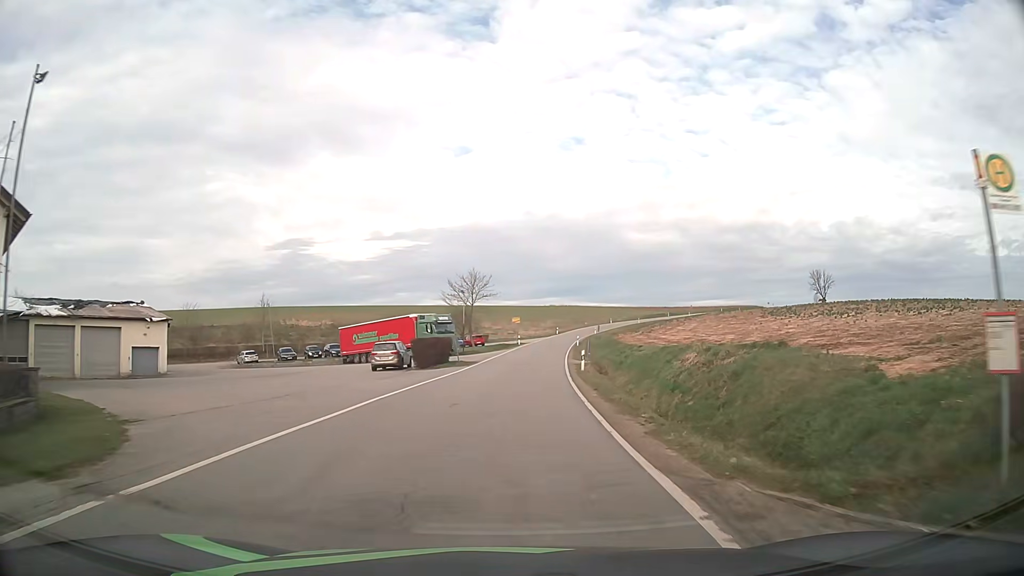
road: tertiary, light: Day
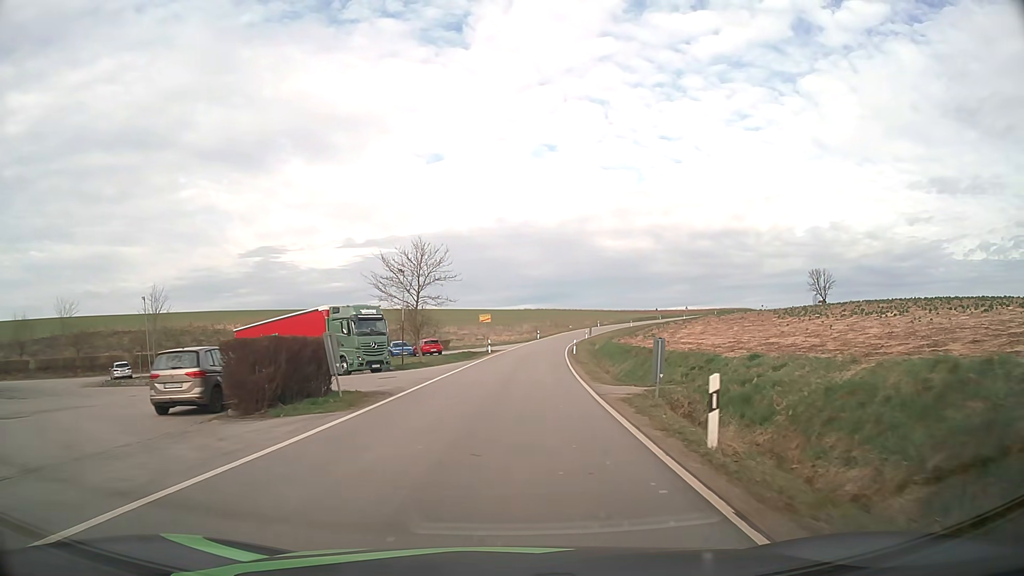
(+0.3, +22.5) m; +2°
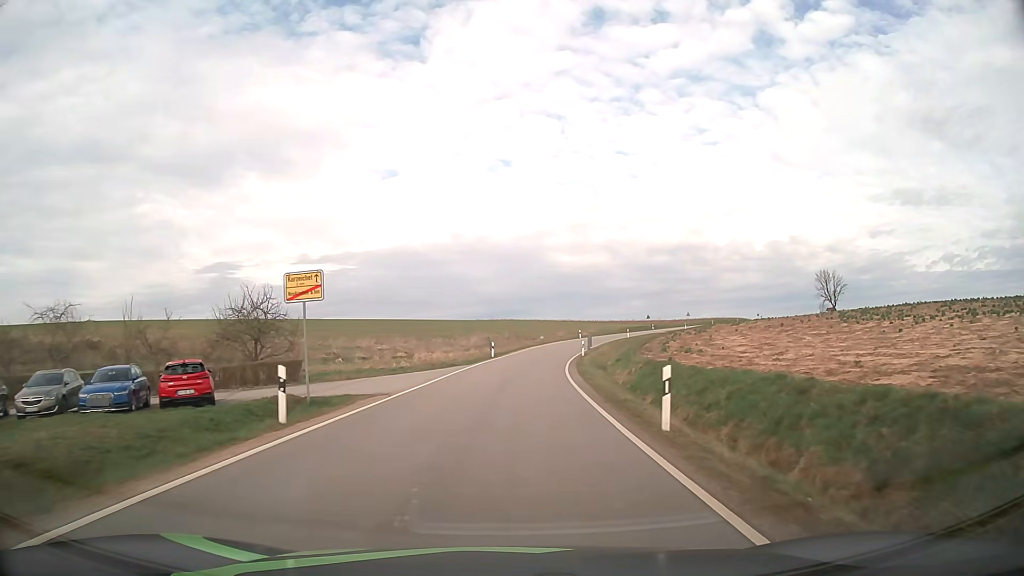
(+1.8, +39.6) m; +4°
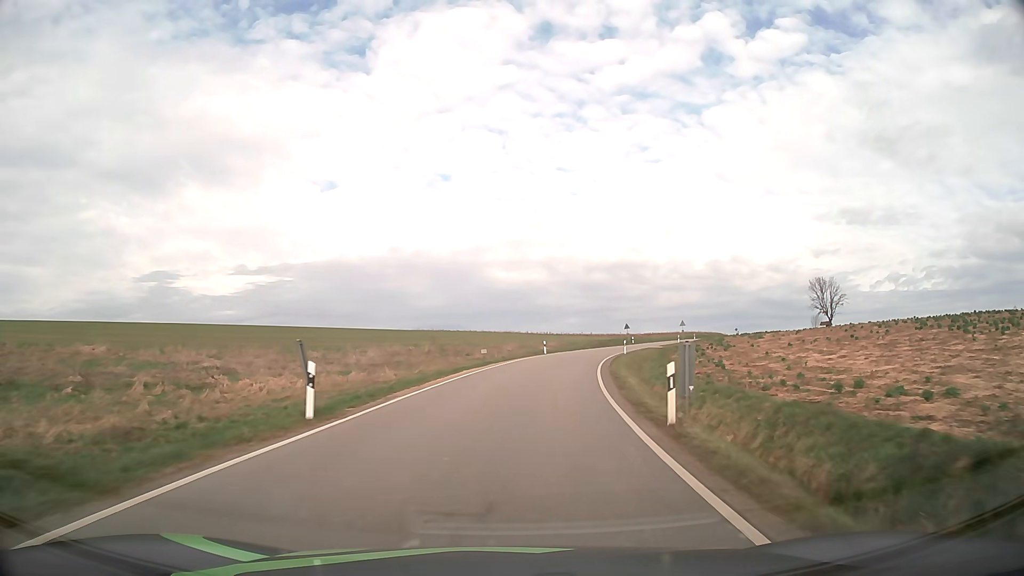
(+1.1, +34.8) m; +5°
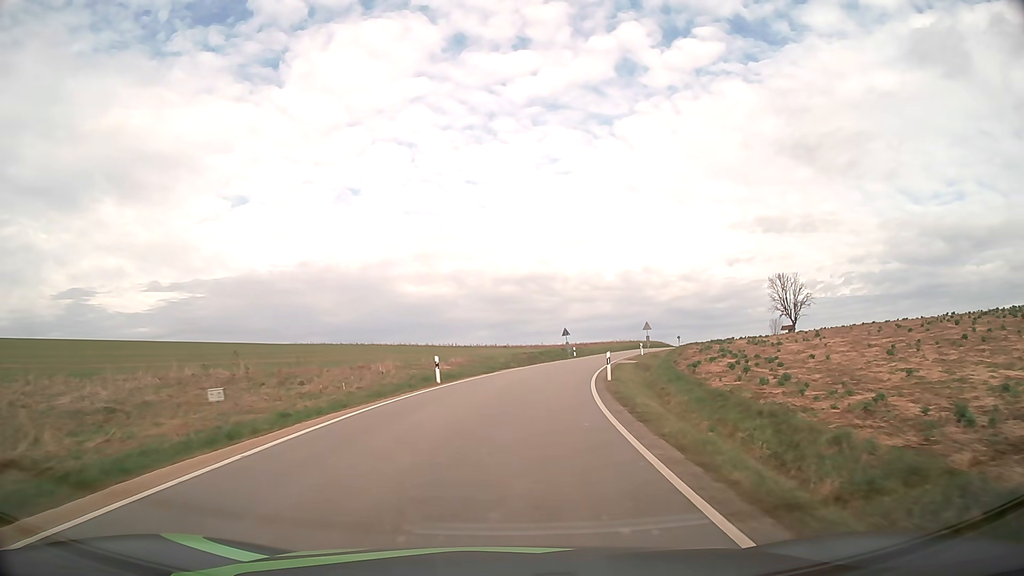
(+2.0, +28.1) m; +8°
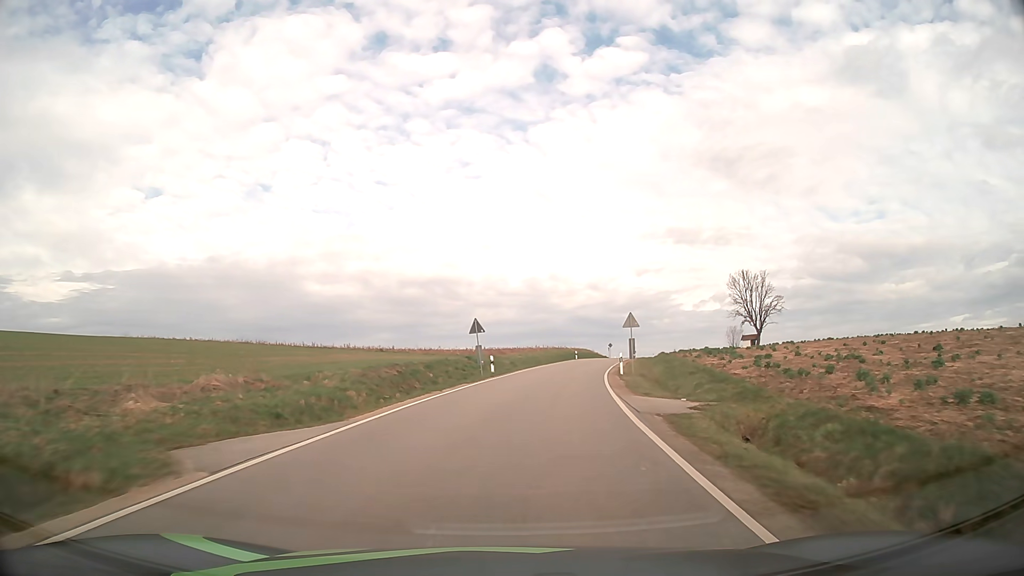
(+1.9, +29.7) m; +8°
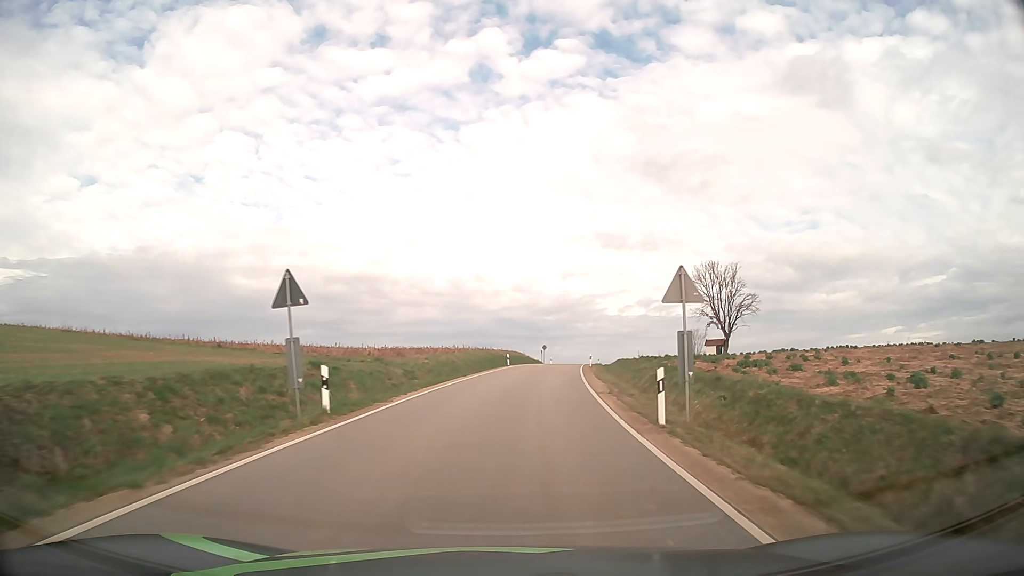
(+1.2, +20.6) m; +7°
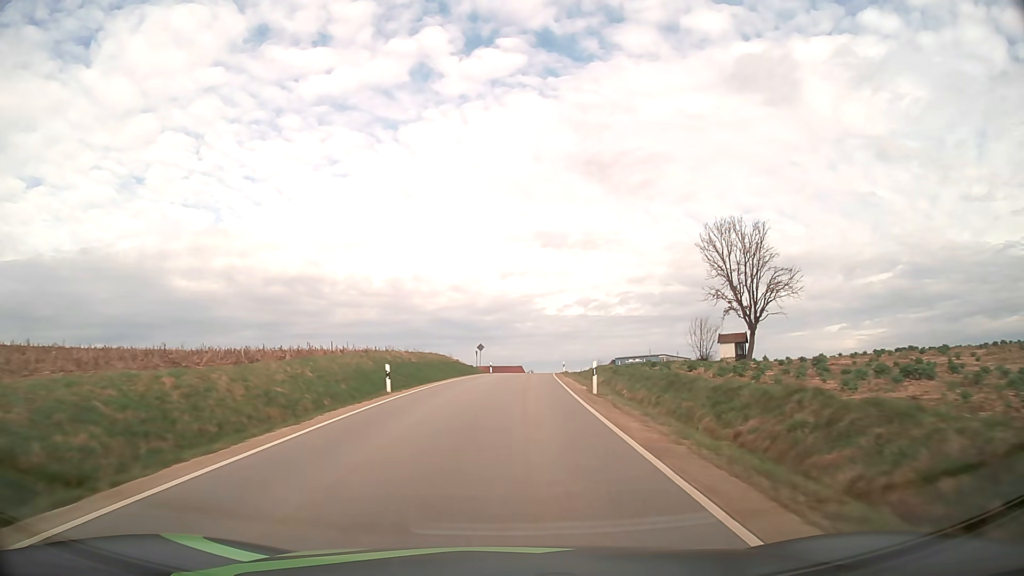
(+2.0, +32.2) m; +6°
(0, +10) (0, +20) (+1, +30) (+1, +40) (+2, +50) (+2, +60) (+3, +70) (+4, +80) (+5, +90) (+7, +100) m
